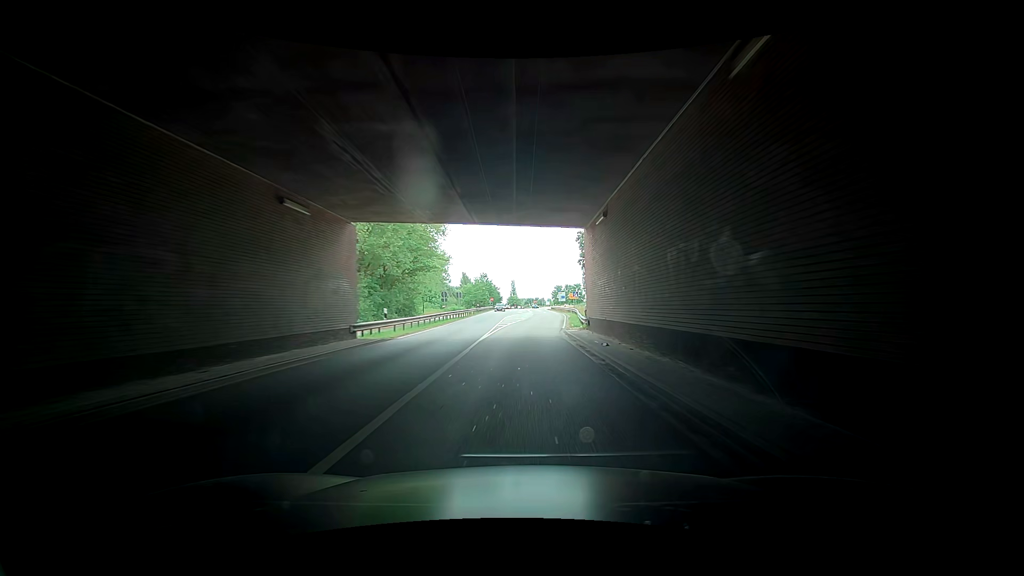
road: motorway_link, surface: asphalt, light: Day
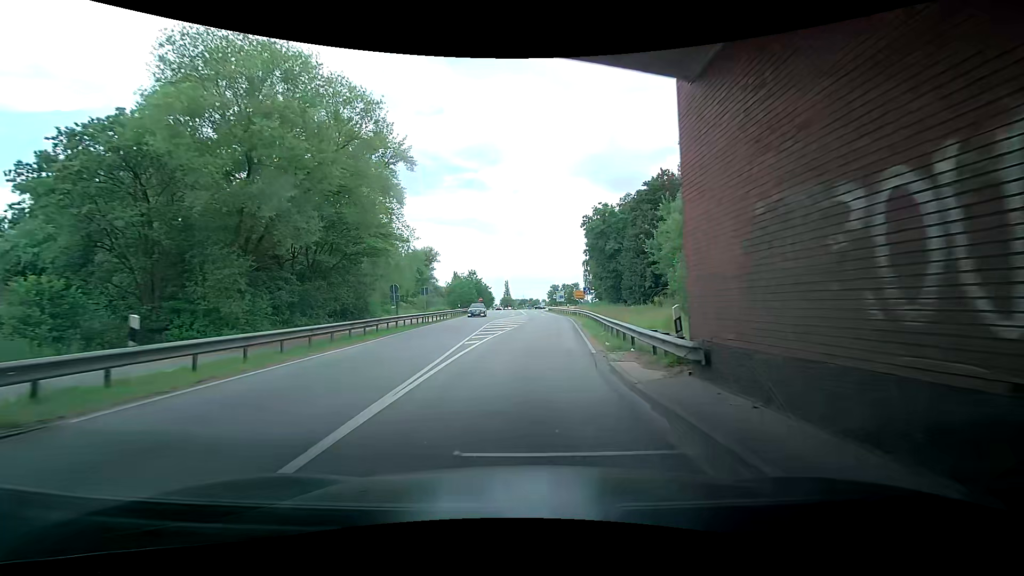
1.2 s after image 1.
(+0.4, +15.3) m; +1°
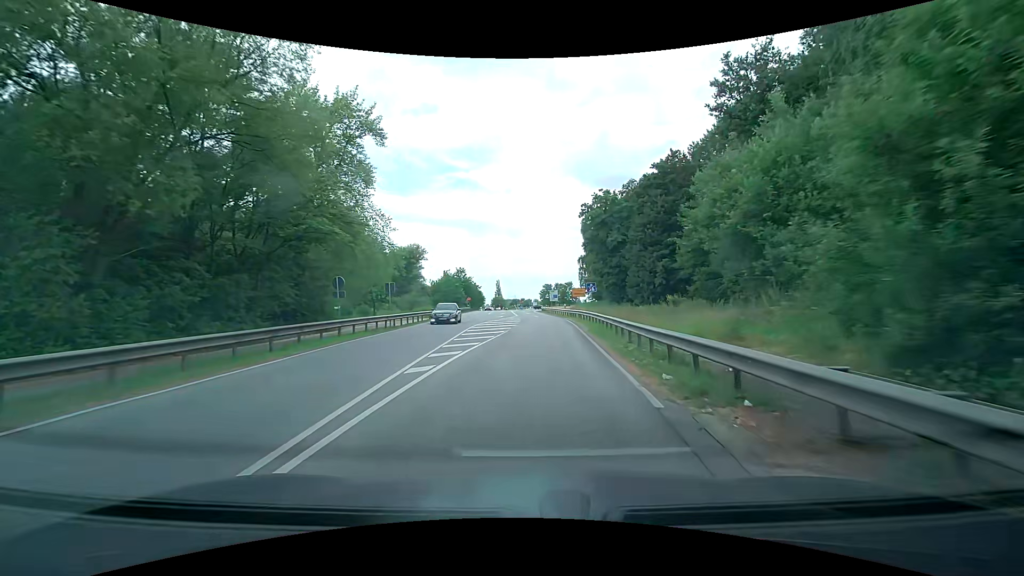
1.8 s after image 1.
(-0.1, +7.6) m; -1°
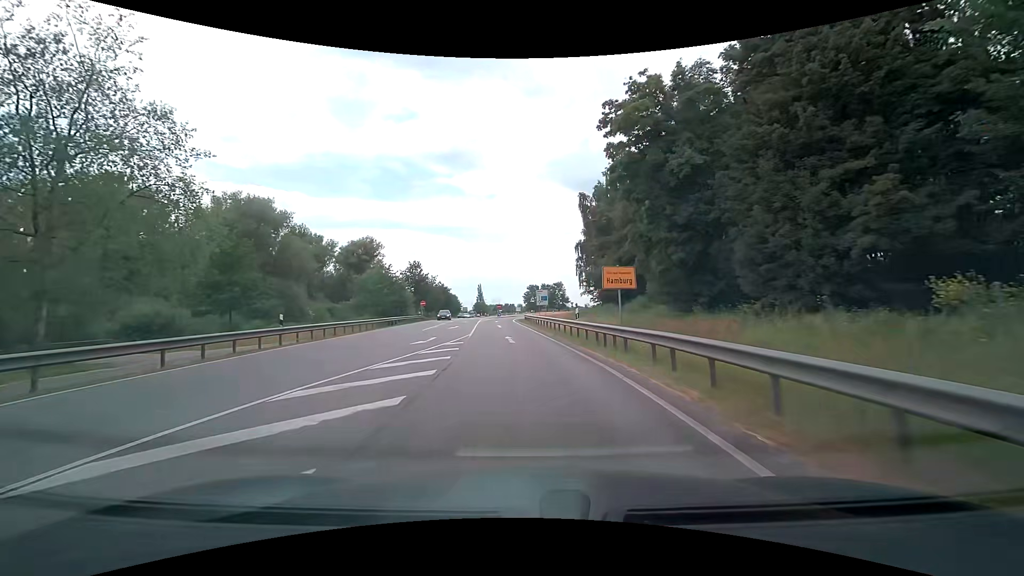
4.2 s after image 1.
(+1.7, +30.8) m; +3°
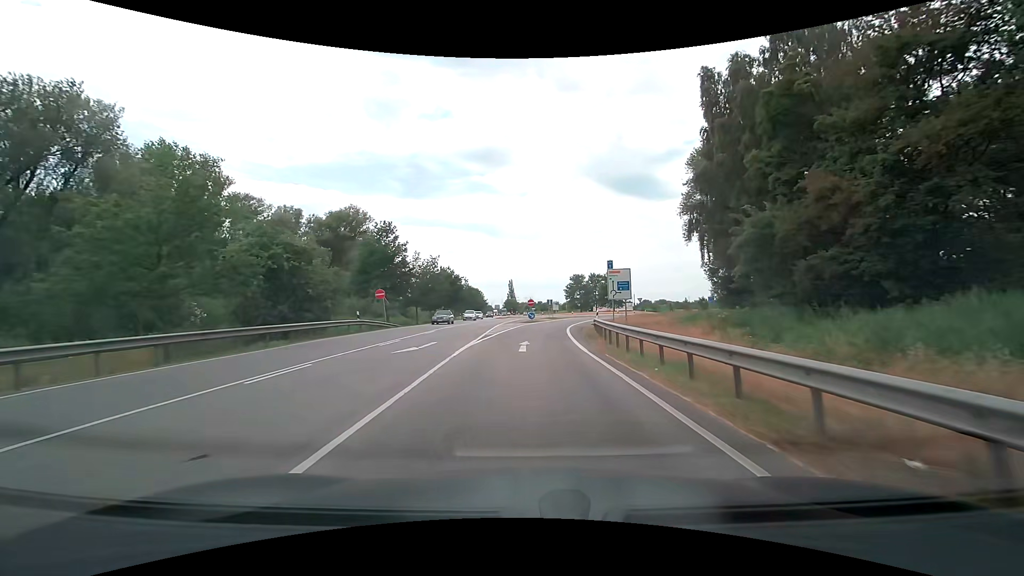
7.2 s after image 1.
(-2.0, +38.7) m; -4°
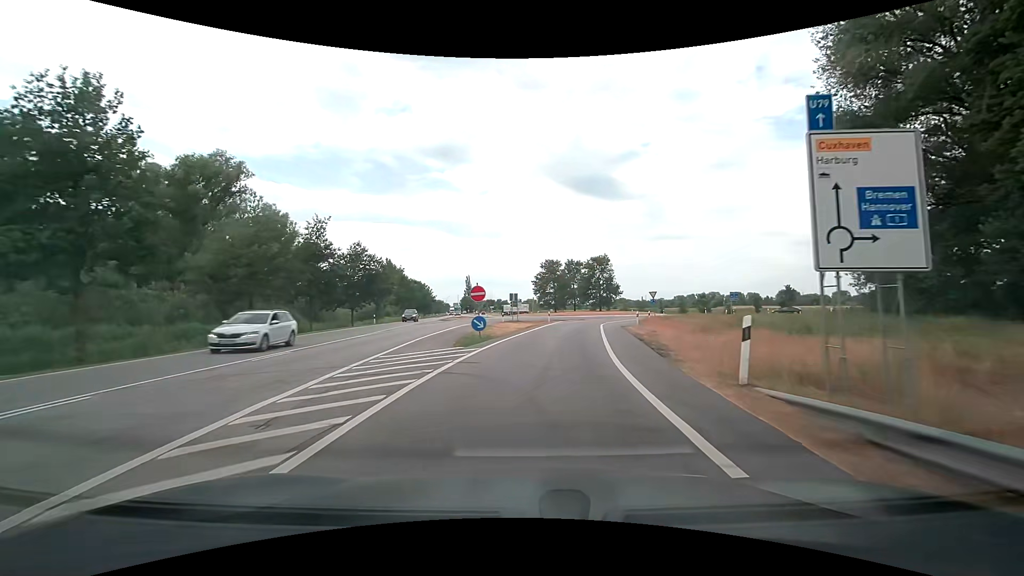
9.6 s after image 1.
(+0.5, +30.7) m; +4°
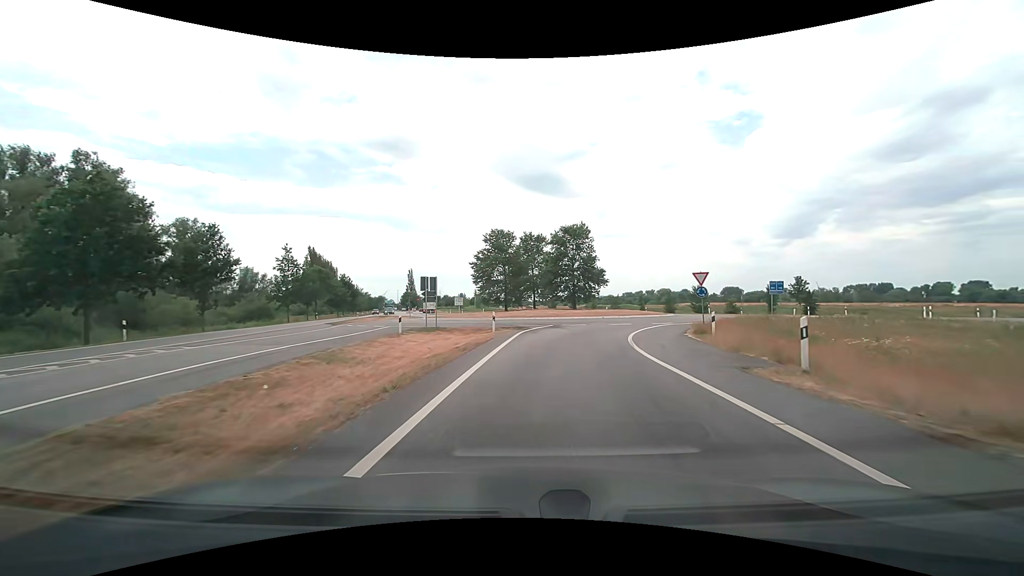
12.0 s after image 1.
(+1.3, +27.7) m; +6°
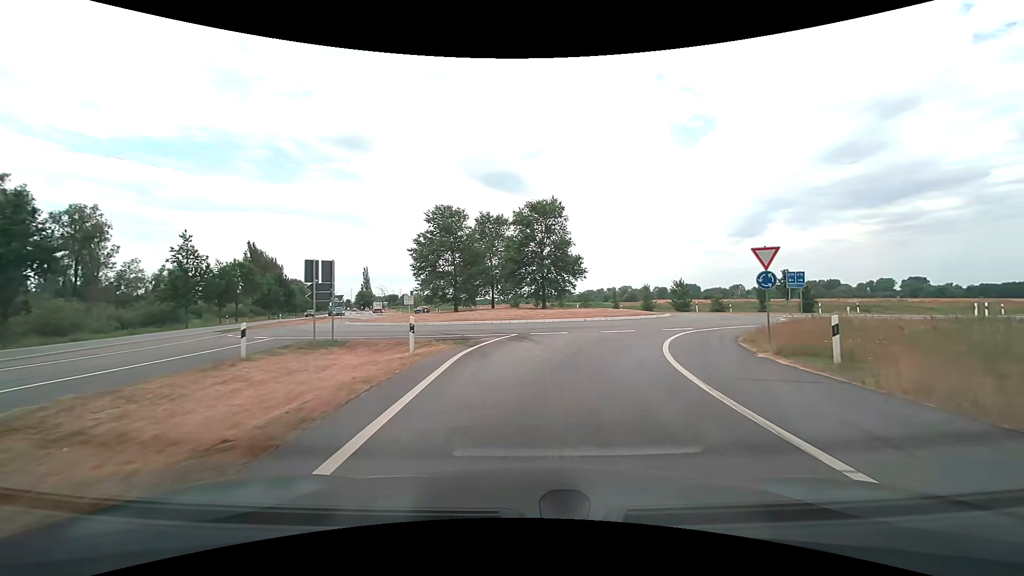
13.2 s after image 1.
(+0.3, +11.5) m; +4°
